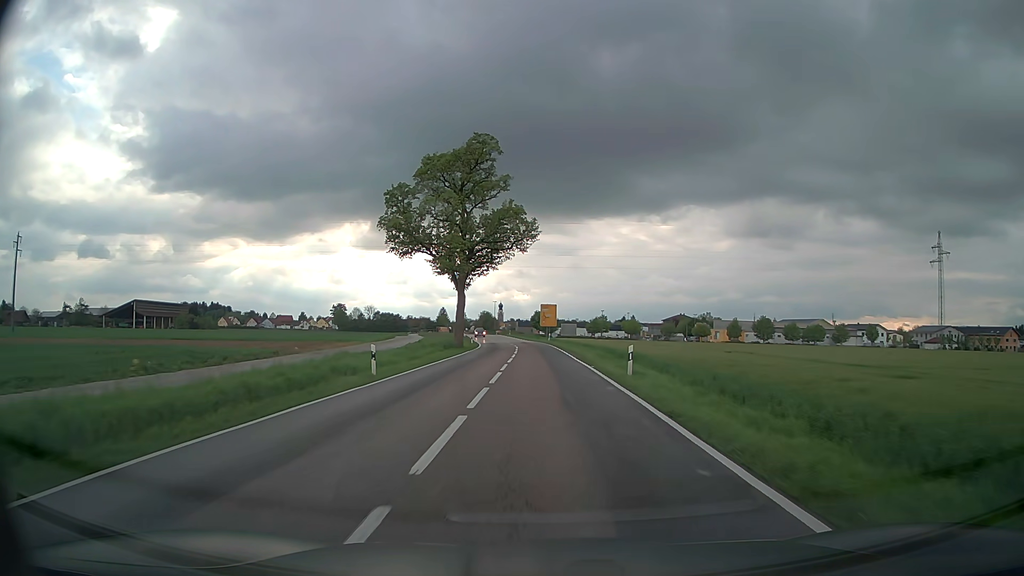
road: secondary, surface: asphalt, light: Day
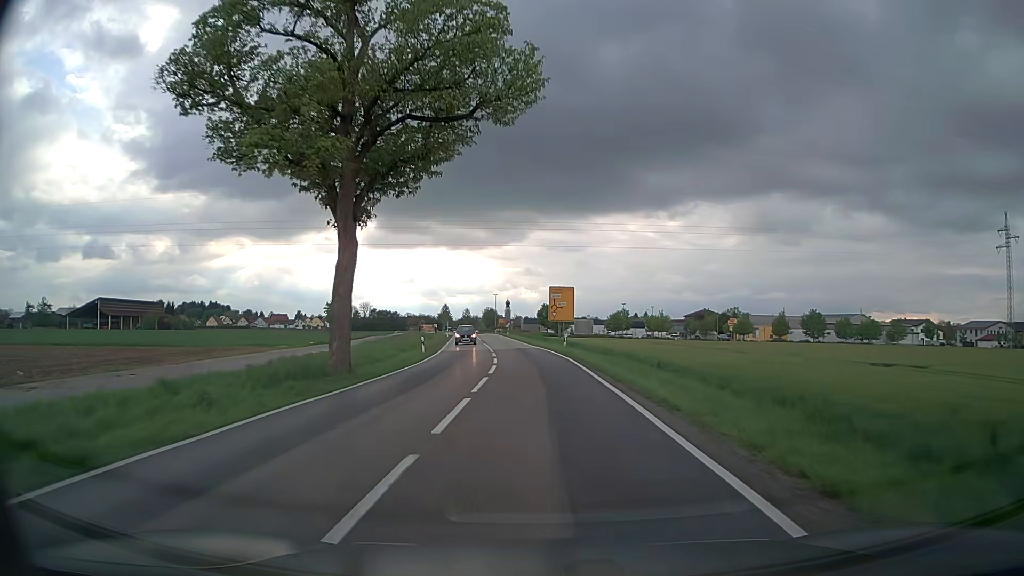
(-0.2, +30.3) m; -1°
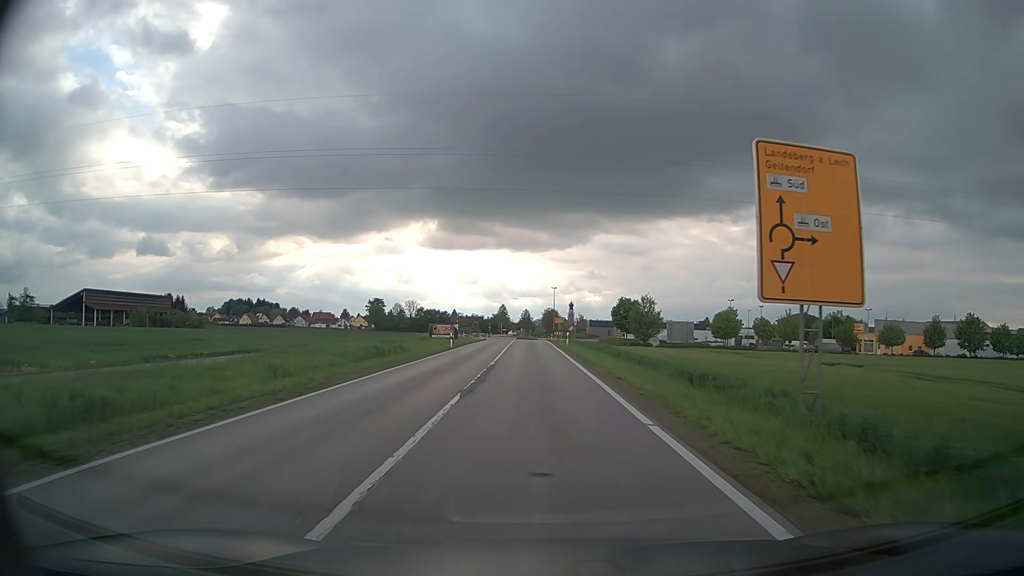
(-1.9, +42.4) m; -5°
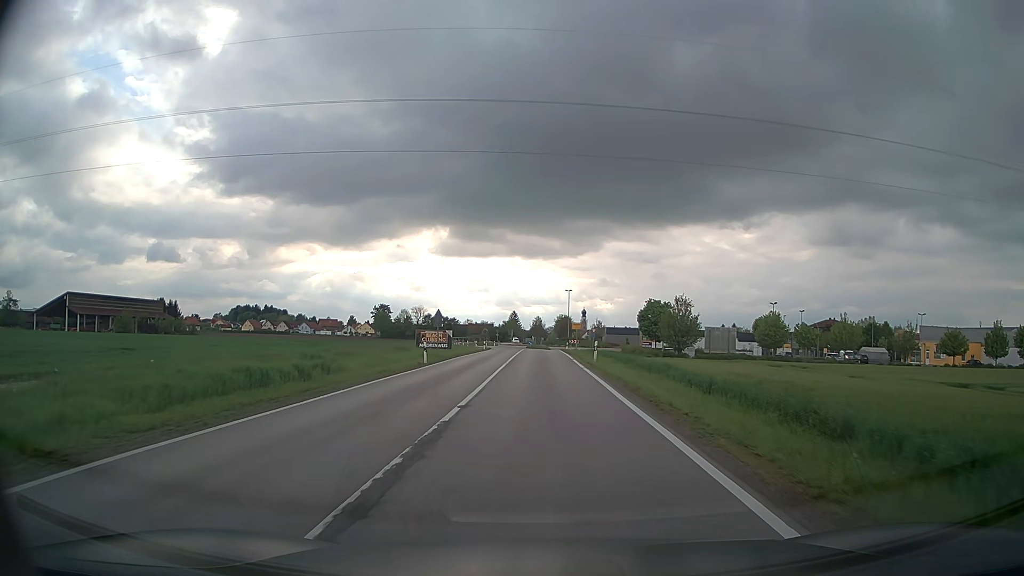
(-0.2, +15.0) m; -1°
(0, +10) (0, +20) (0, +30) (0, +40) (0, +50) (0, +60) (-1, +70) (0, +80) (0, +90) (+3, +99) m
